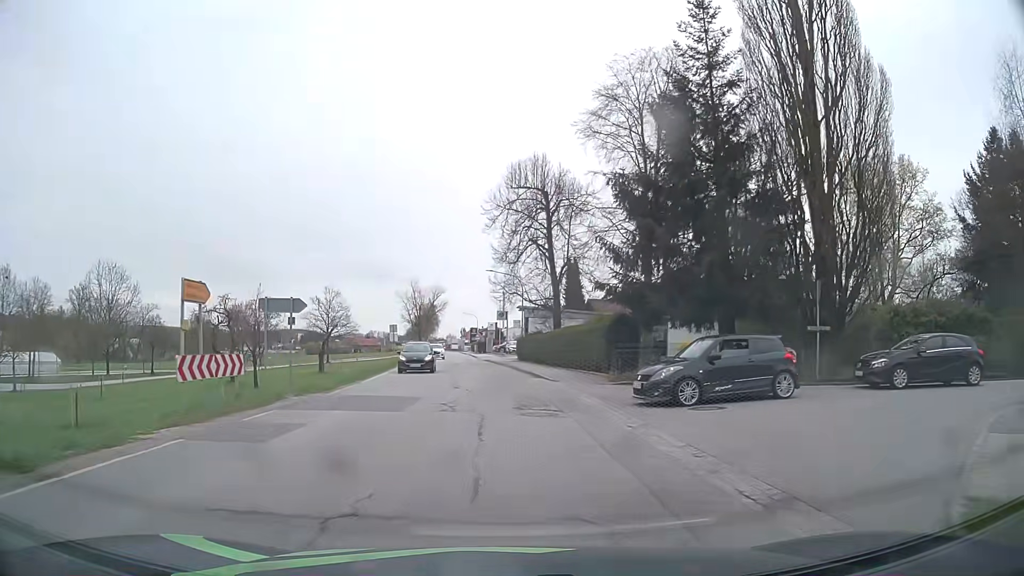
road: secondary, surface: asphalt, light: Day
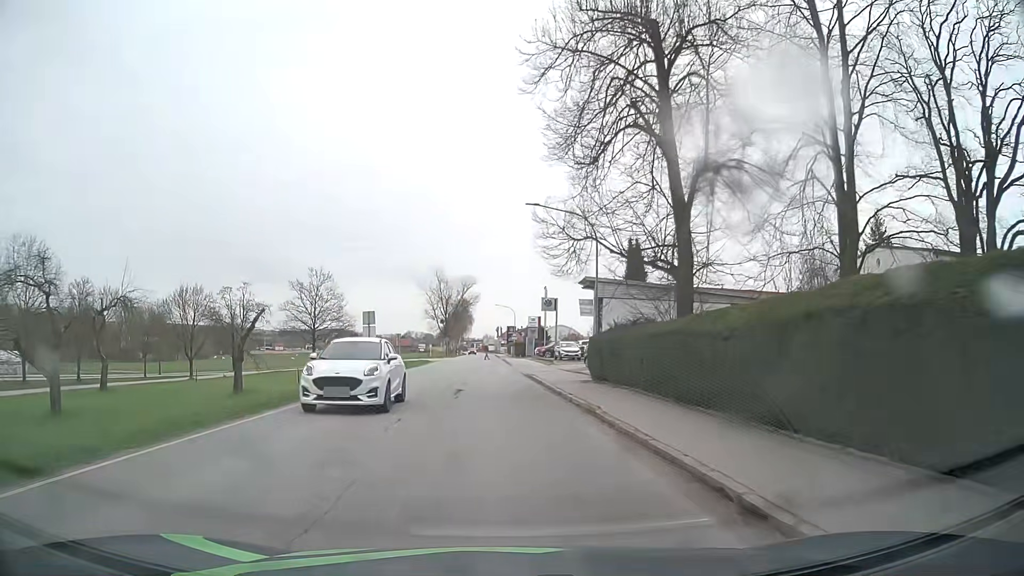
(-1.0, +26.3) m; -4°
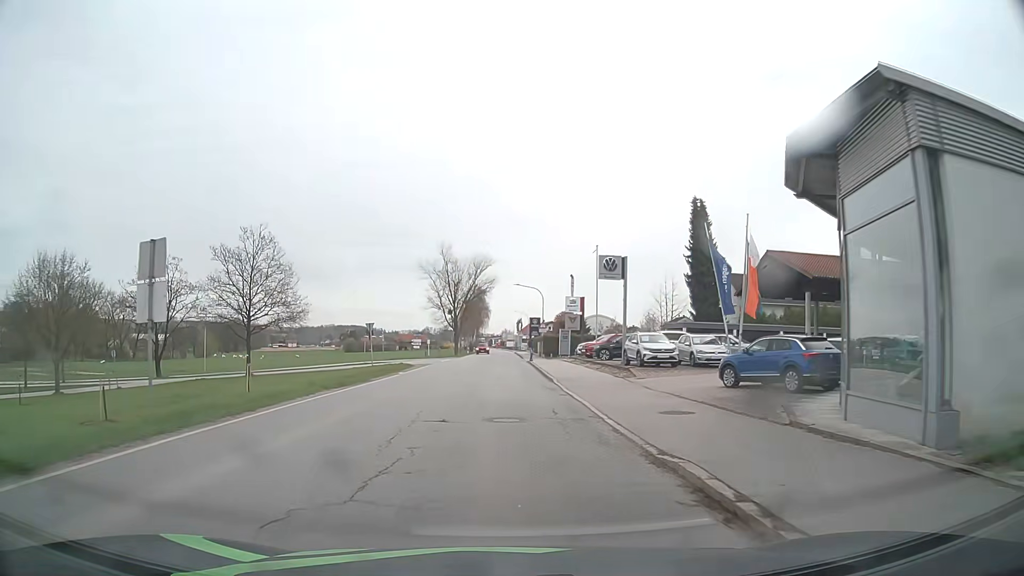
(-0.4, +25.6) m; -1°
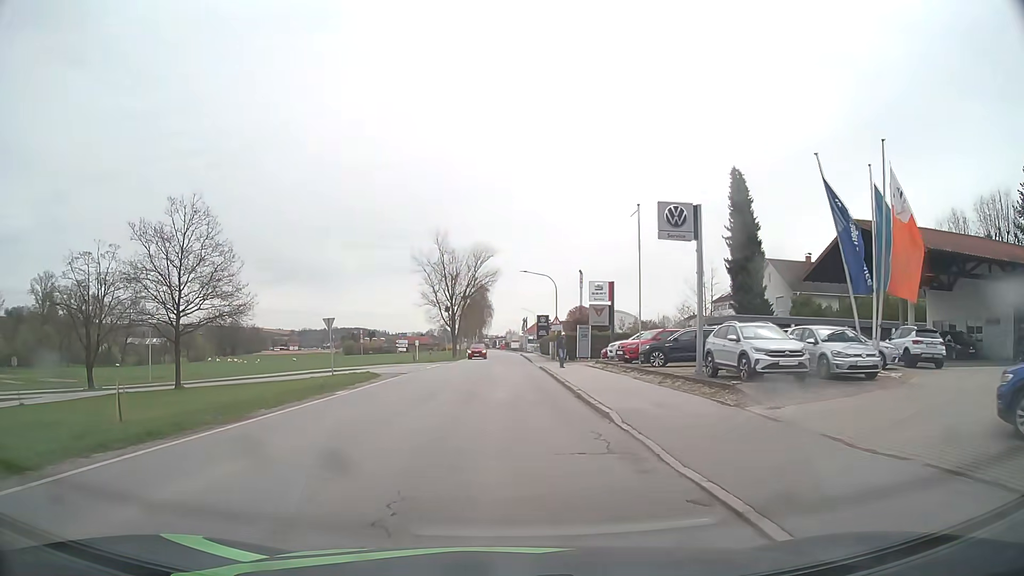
(-0.1, +12.8) m; -1°
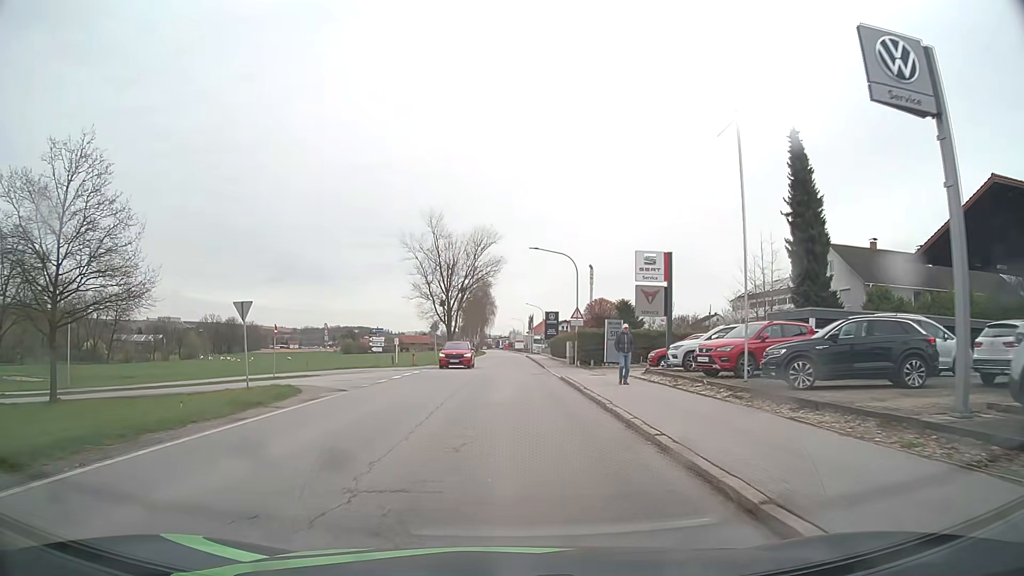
(0.0, +13.2) m; 0°
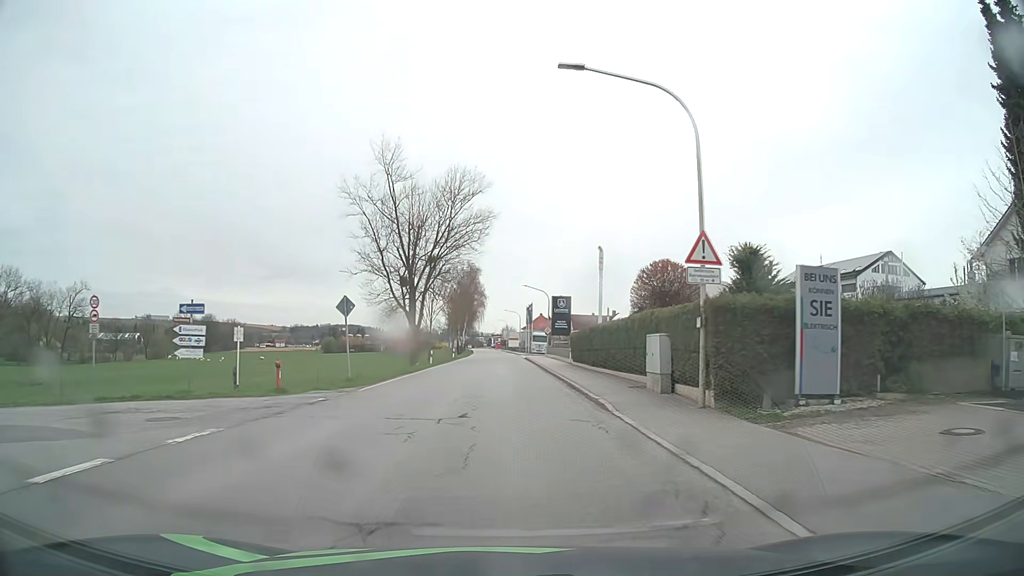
(+0.1, +27.8) m; +1°
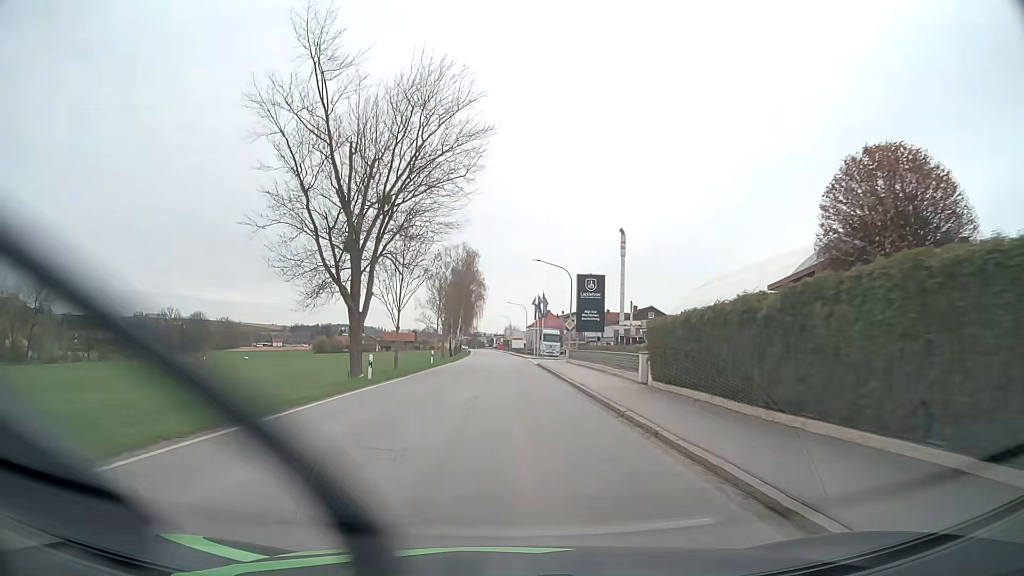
(-0.1, +22.2) m; 0°
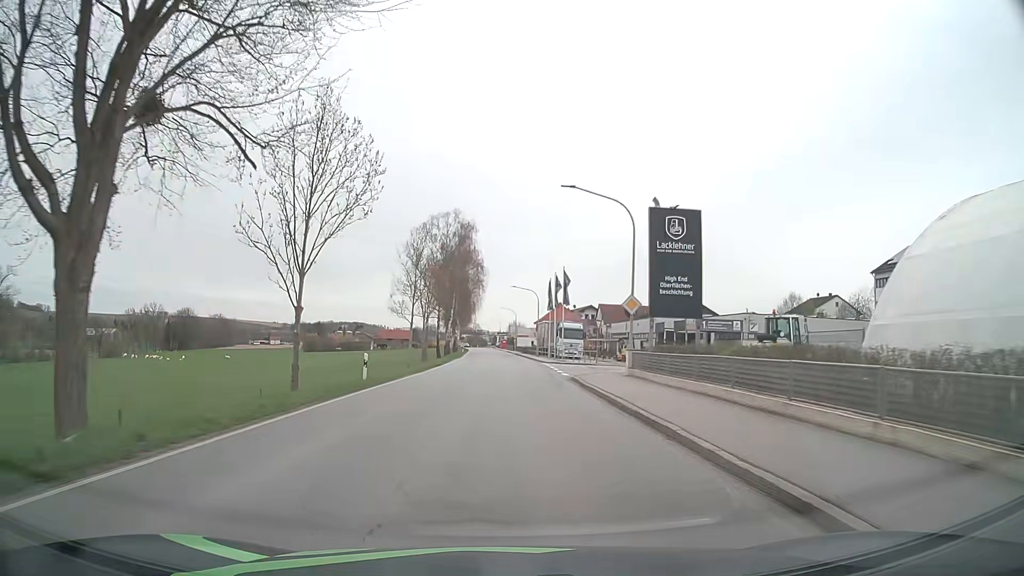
(-0.1, +23.4) m; -1°
(0, +10) (0, +20) (0, +30) (0, +40) (0, +50) (0, +60) (0, +70) (0, +80) (0, +90) (-1, +100) m
